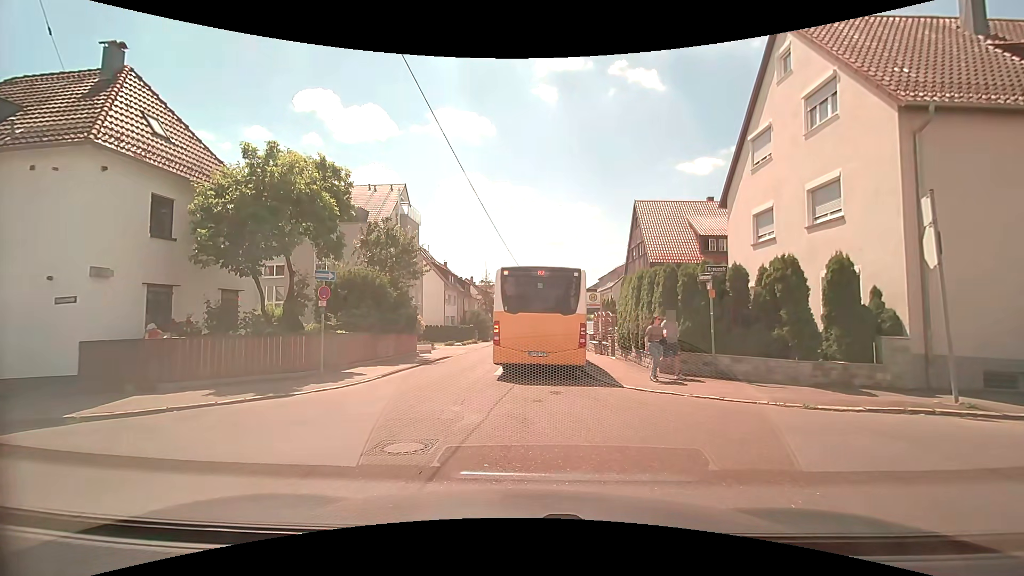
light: Day
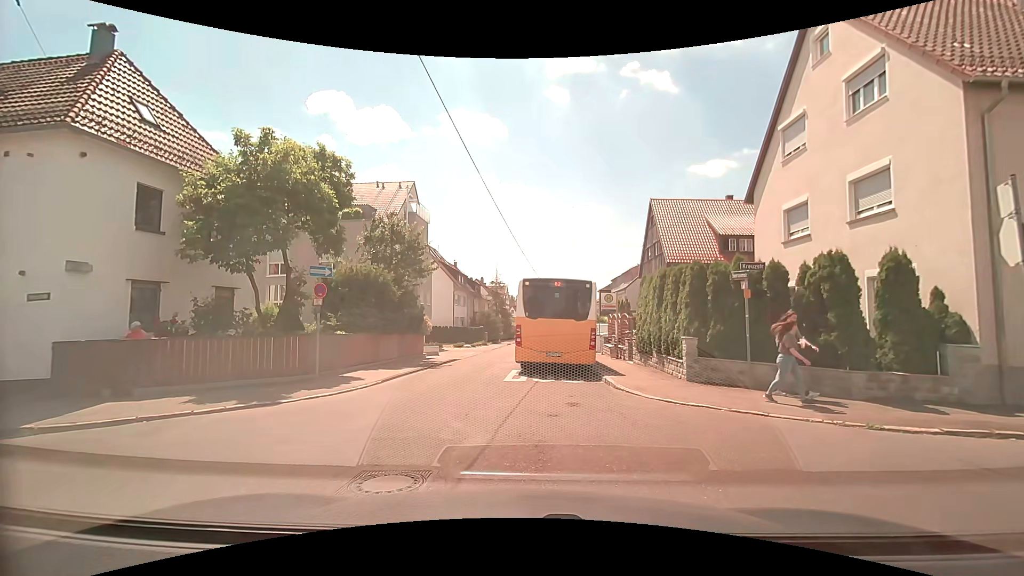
(0.0, +1.3) m; 0°
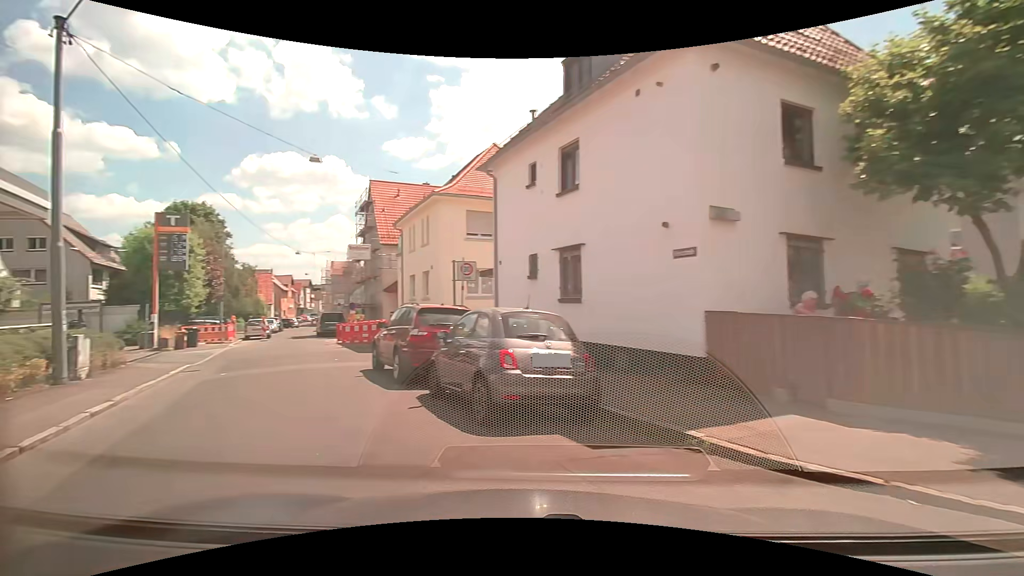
(-3.1, +5.7) m; -62°
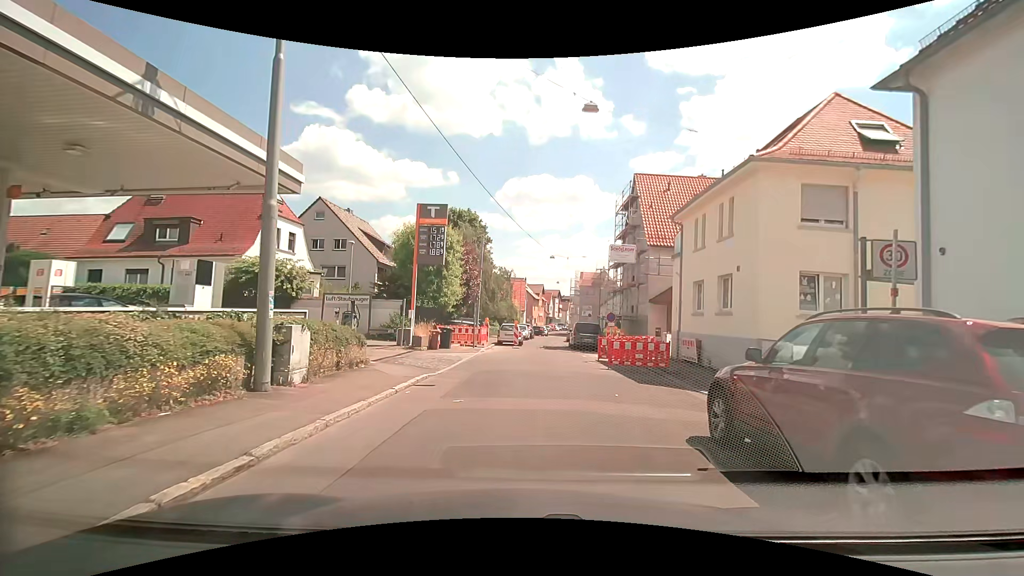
(-2.3, +6.3) m; -28°
